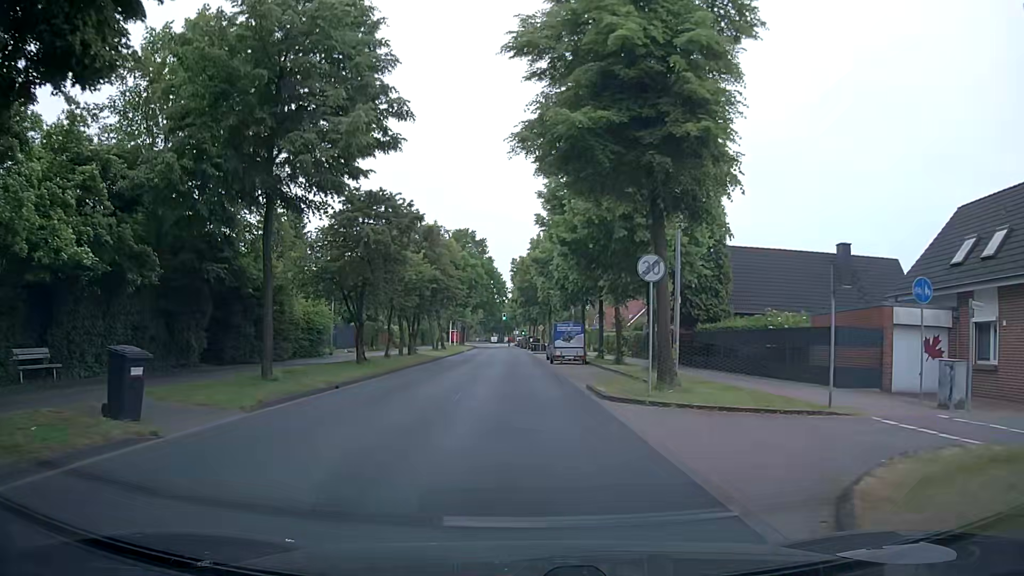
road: tertiary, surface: asphalt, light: Day
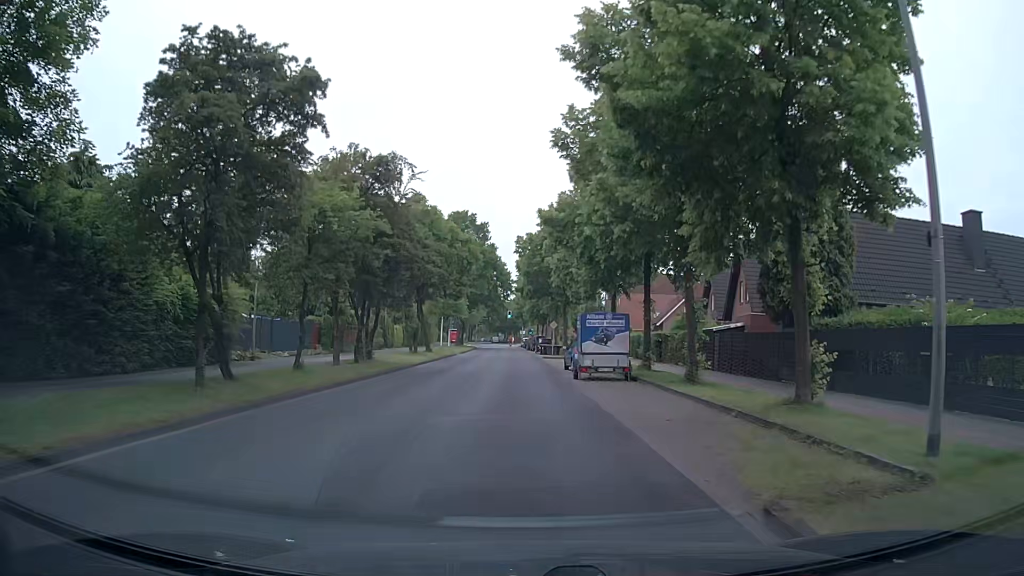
(-0.2, +14.0) m; -1°
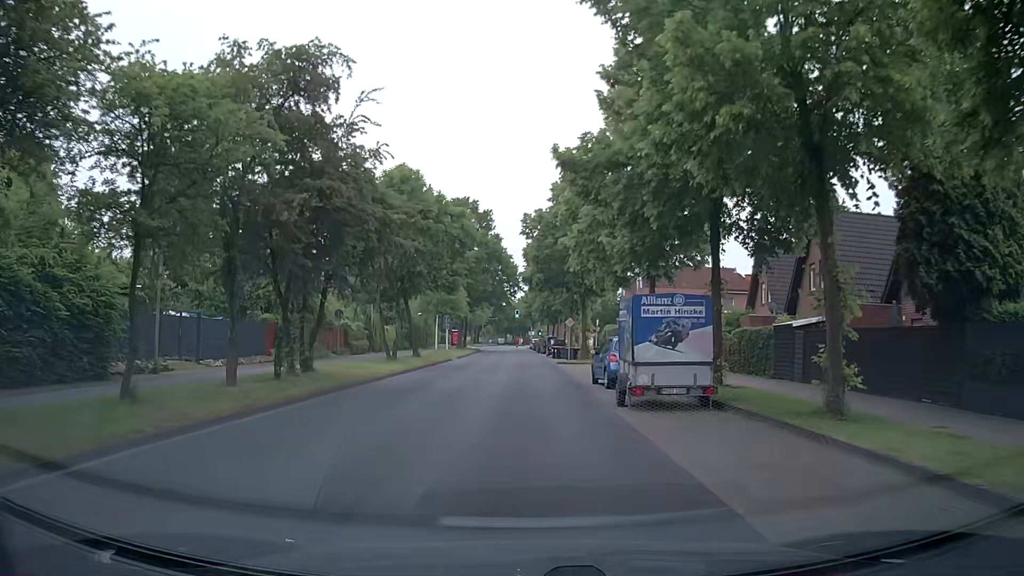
(0.0, +9.4) m; -1°
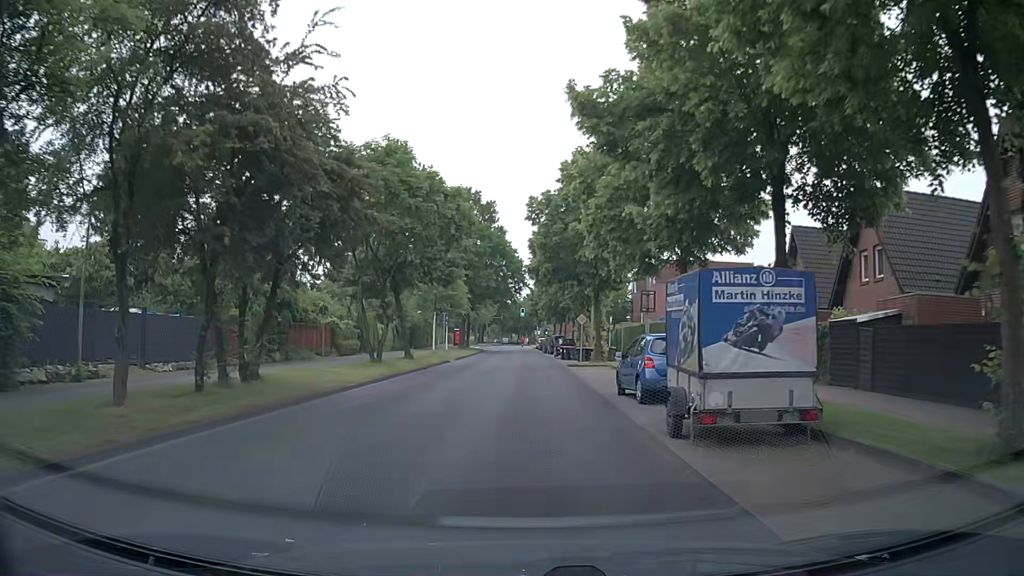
(+0.1, +4.7) m; 0°
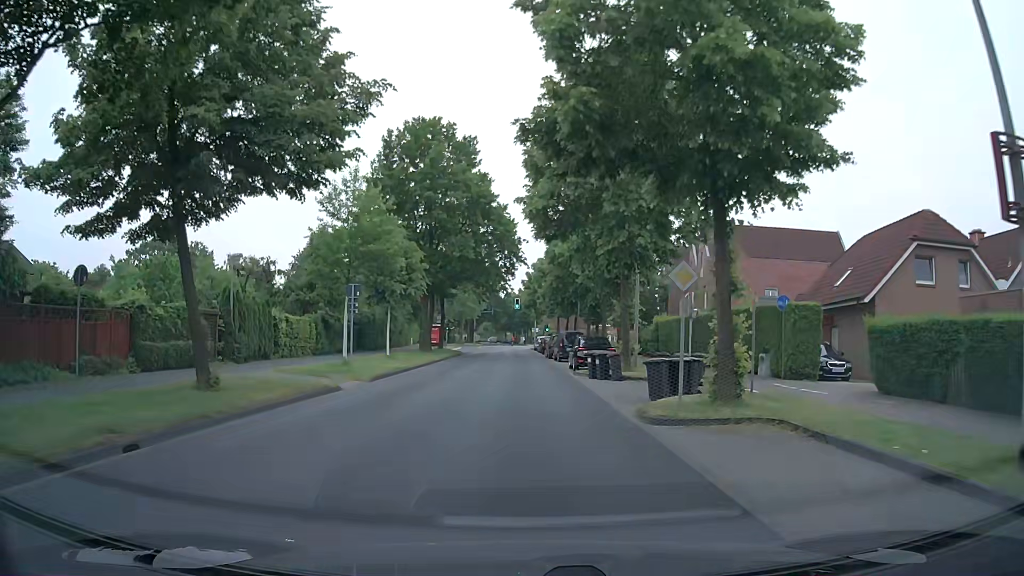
(+0.1, +23.4) m; 0°
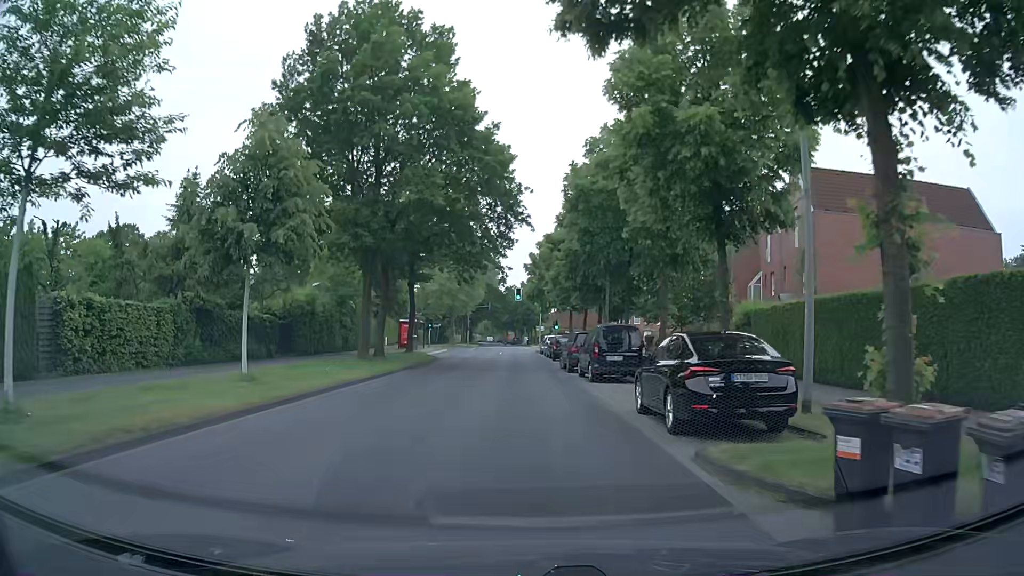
(+0.1, +18.7) m; 0°
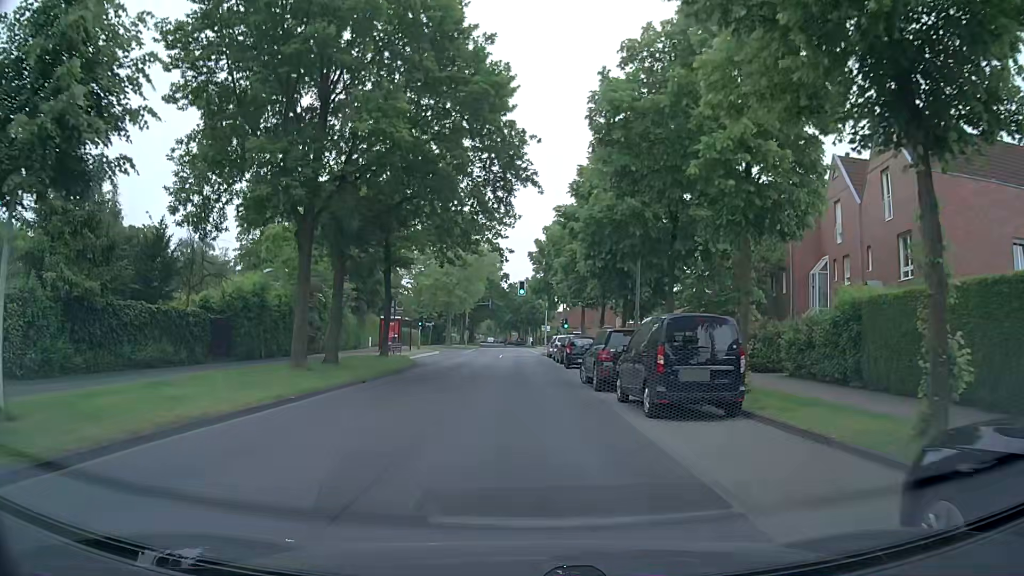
(-0.1, +9.3) m; -1°
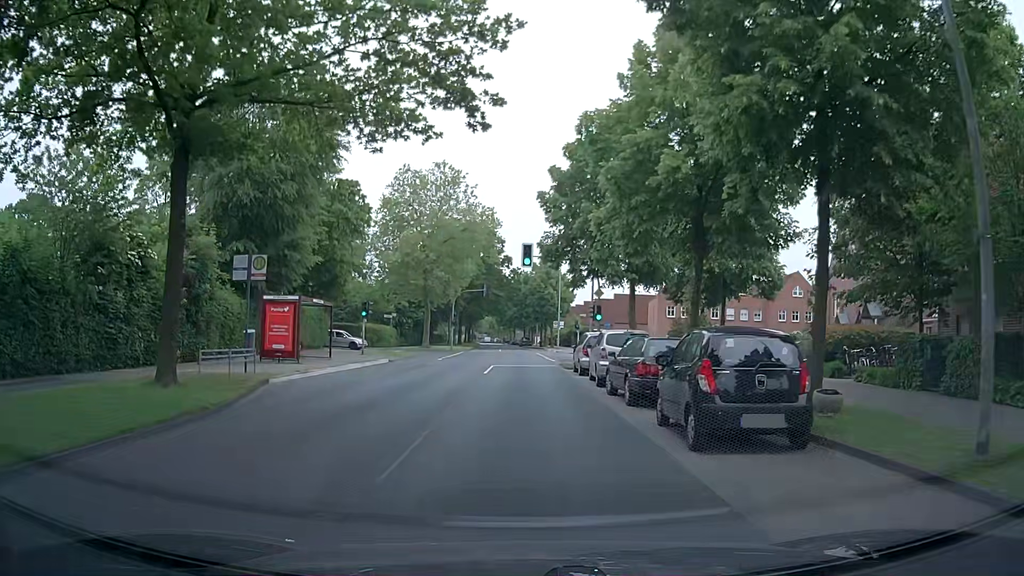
(0.0, +23.3) m; -1°
(0, +10) (0, +20) (0, +30) (0, +40) (0, +50) (0, +60) (0, +70) (-1, +80) (-1, +90) (-1, +100) m
